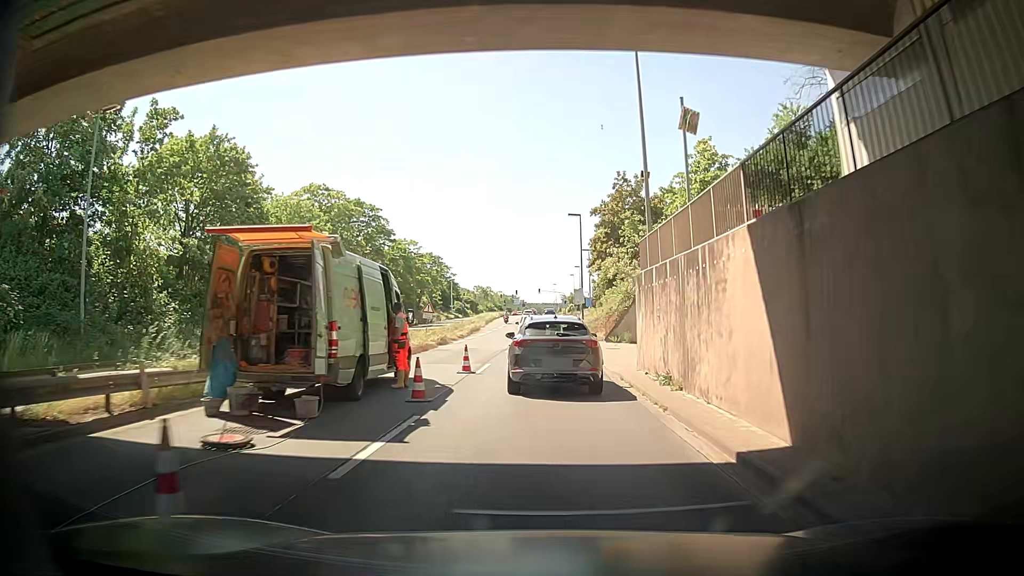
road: primary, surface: asphalt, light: Day
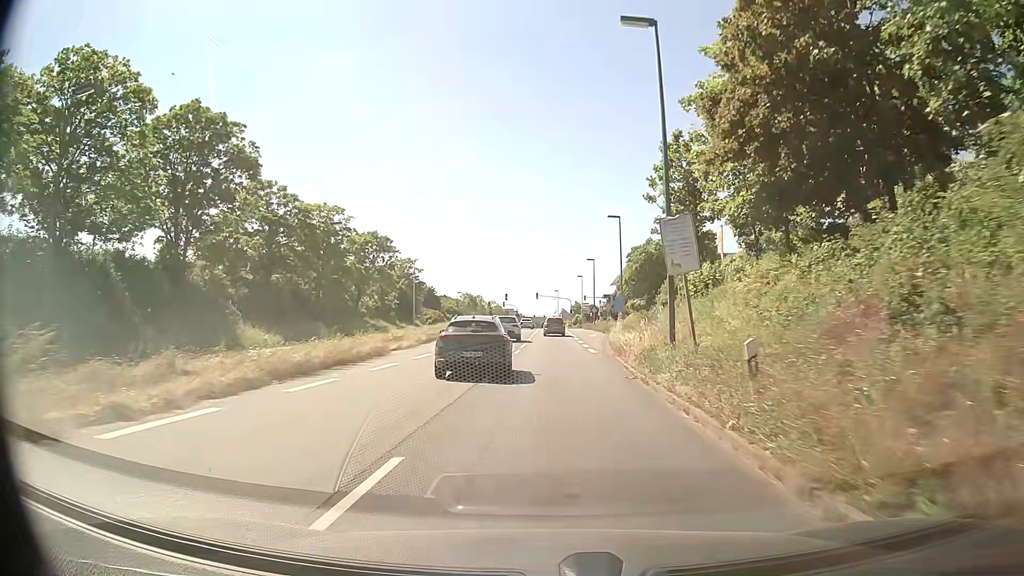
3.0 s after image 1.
(-0.8, +39.9) m; -1°
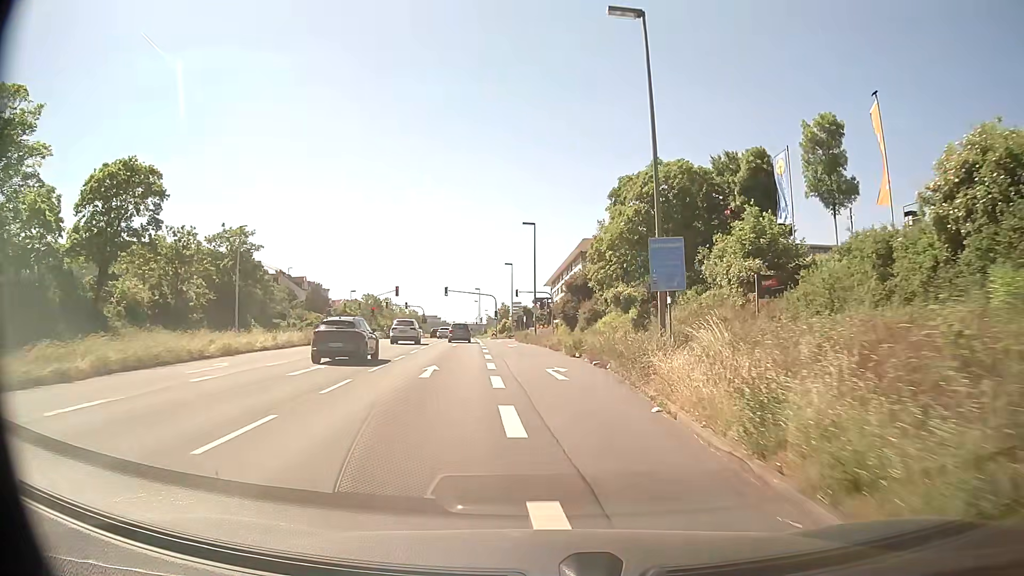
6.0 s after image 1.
(+1.5, +40.5) m; +6°
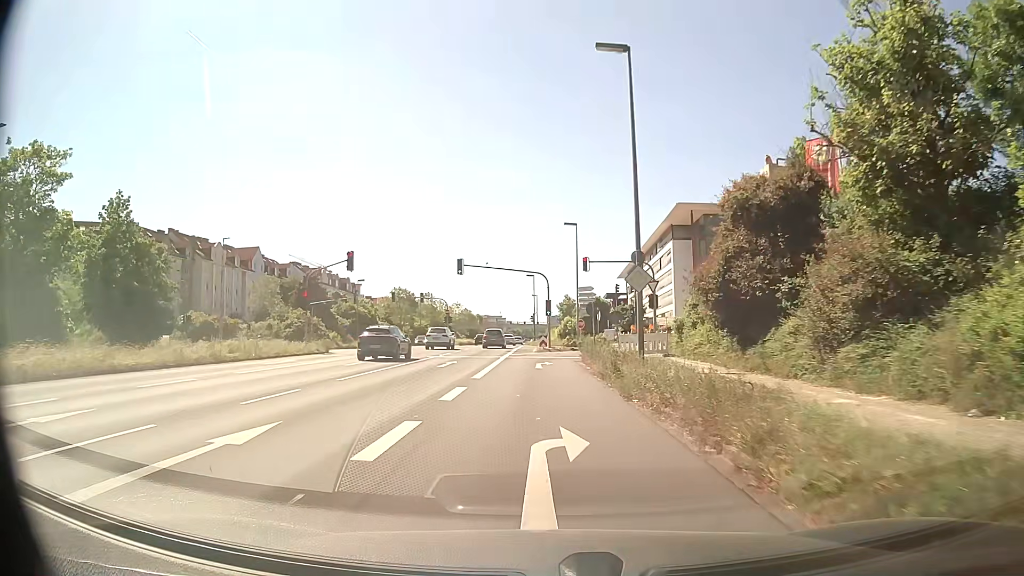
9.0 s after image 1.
(-1.2, +37.5) m; -6°
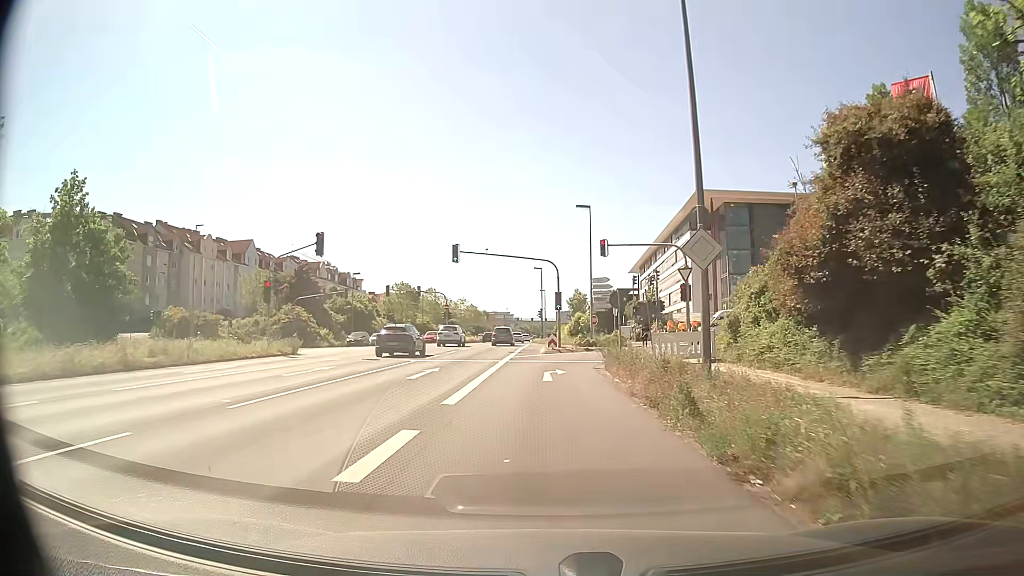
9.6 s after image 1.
(0.0, +6.8) m; 0°
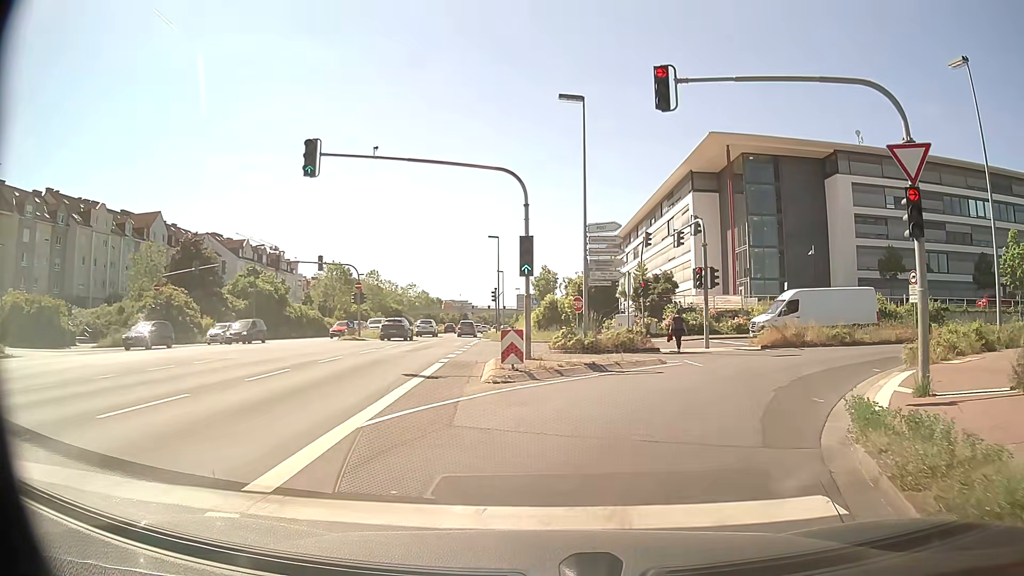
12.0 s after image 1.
(+0.2, +21.8) m; +4°
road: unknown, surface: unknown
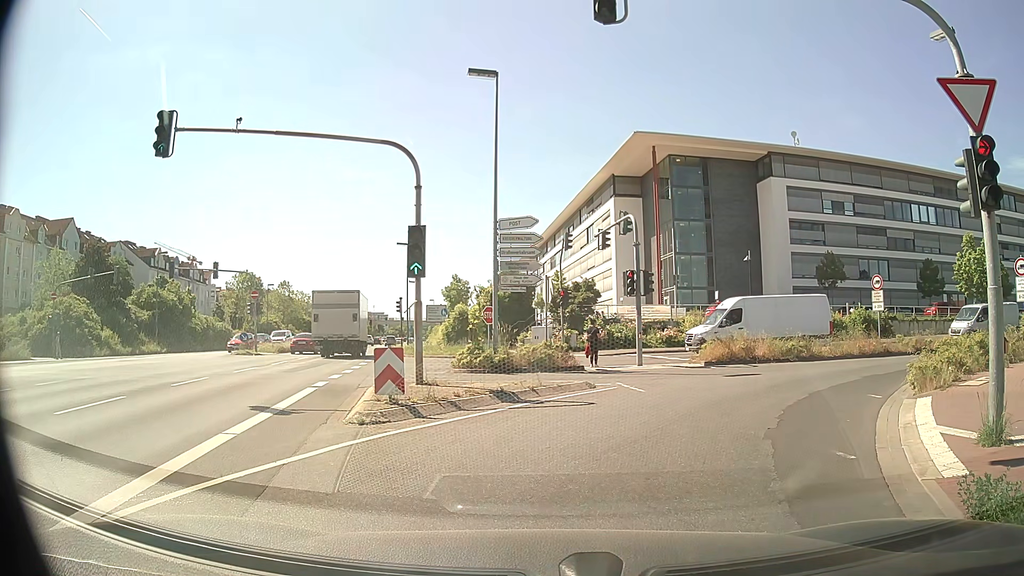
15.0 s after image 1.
(+0.1, +3.6) m; +6°
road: residential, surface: asphalt
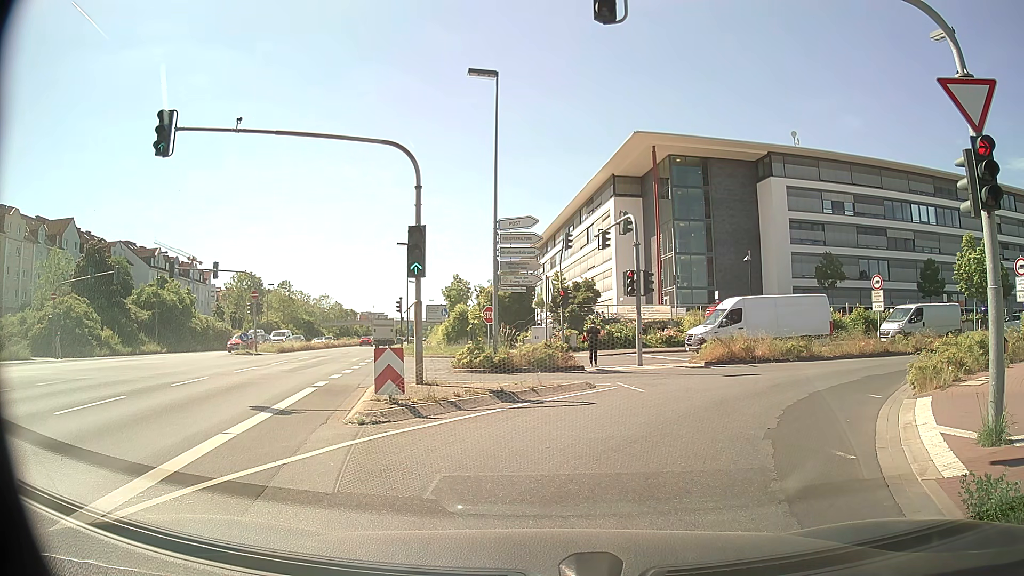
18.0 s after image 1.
(0.0, 0.0) m; 0°
(+2, +10) (+7, +18) (+16, +23) (+25, +26) (+35, +28) (+45, +29) (+55, +30) (+65, +31) (+75, +32) (+85, +33) m
